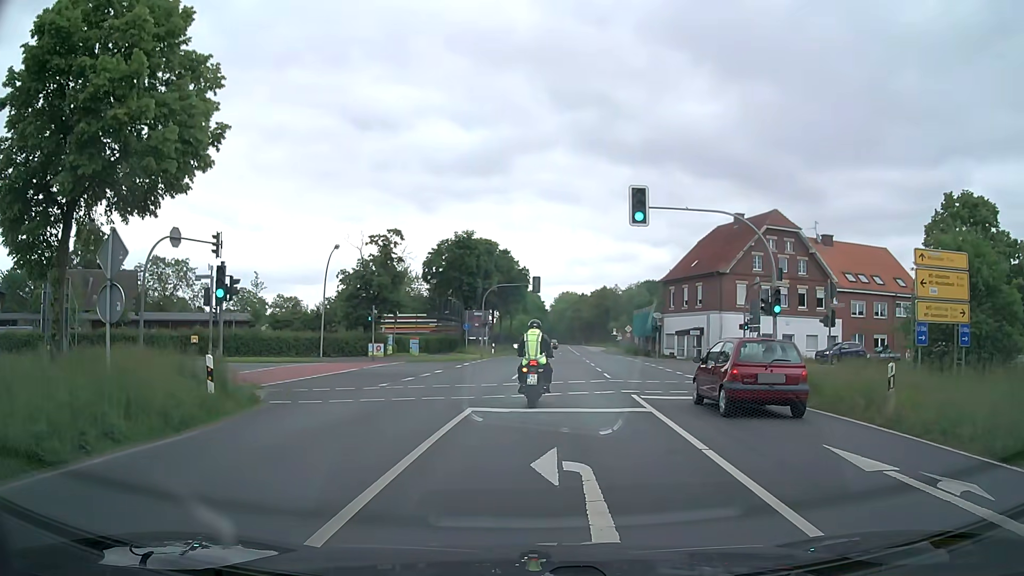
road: secondary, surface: asphalt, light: Day
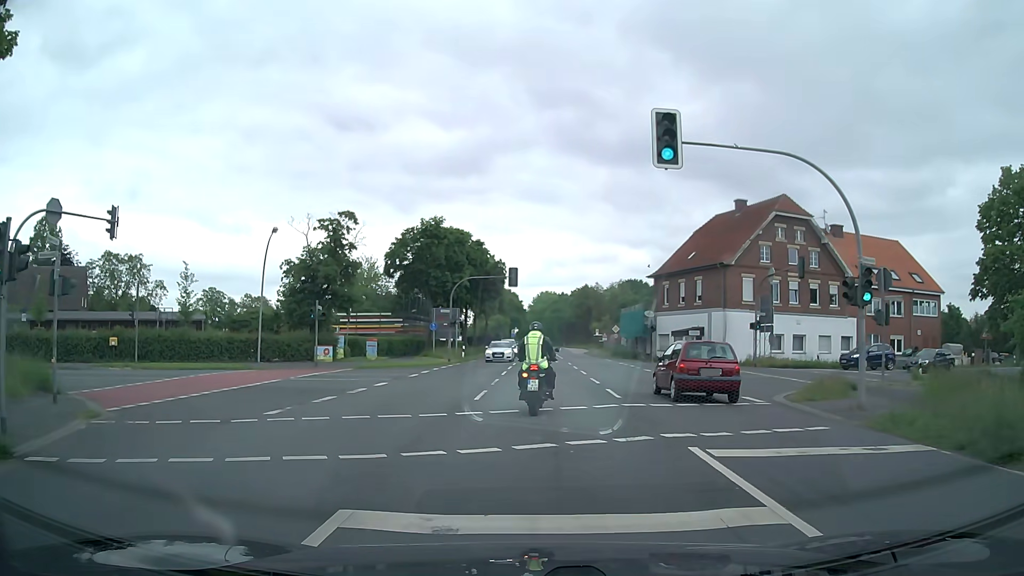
(+0.1, +7.7) m; +2°
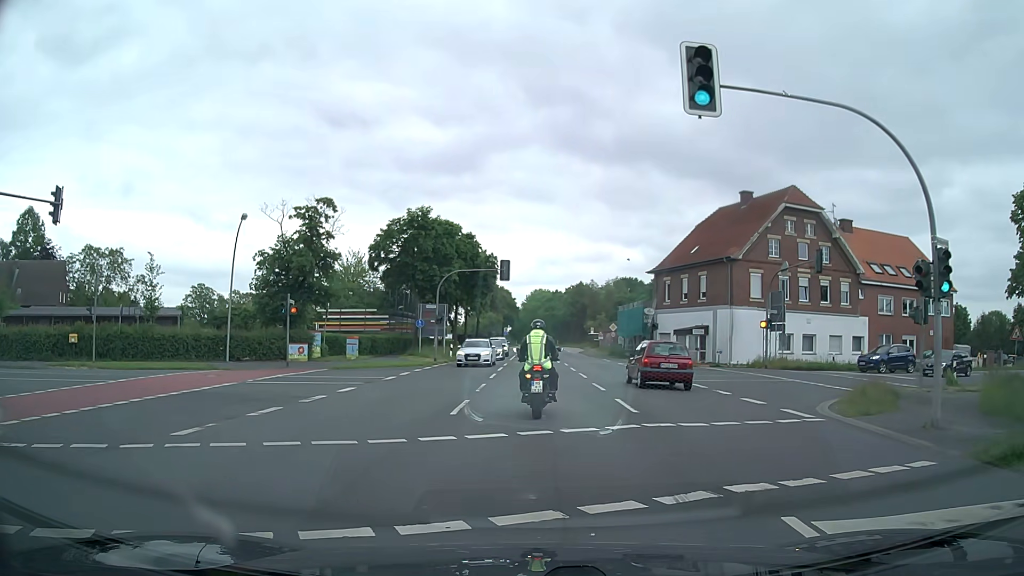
(0.0, +3.5) m; +1°
(0, +10) (0, +20) (-7, +27) (-17, +27) (-26, +23) (-35, +19) (-43, +13) (-52, +8) (-60, +3) (-68, -3) m
